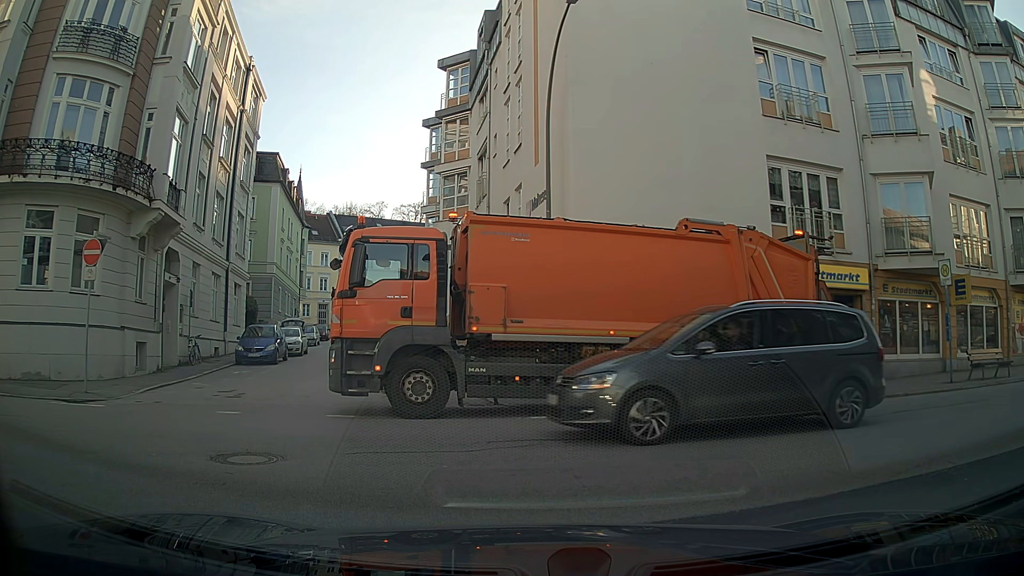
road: residential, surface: asphalt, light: Day
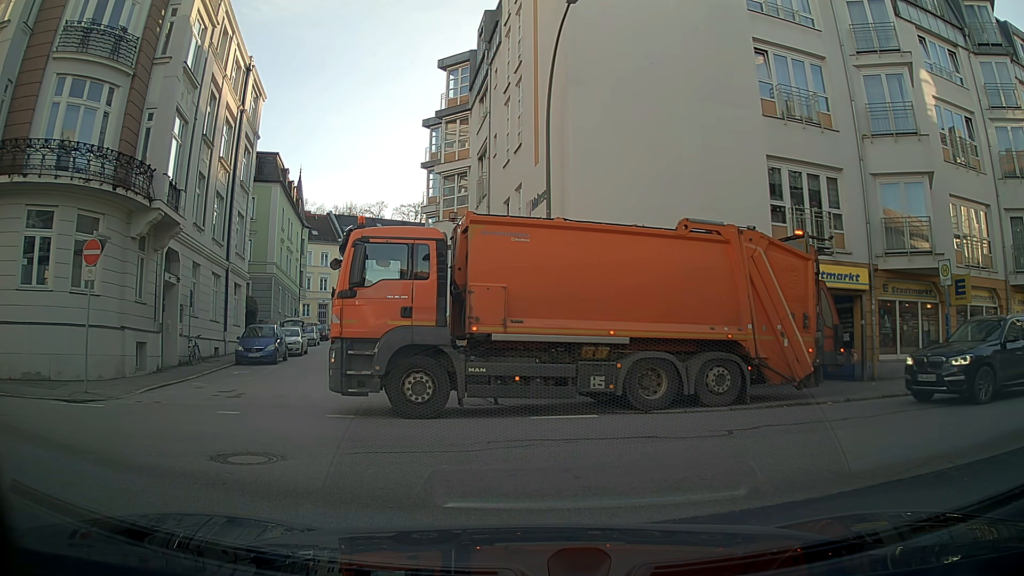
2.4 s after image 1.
(0.0, 0.0) m; 0°
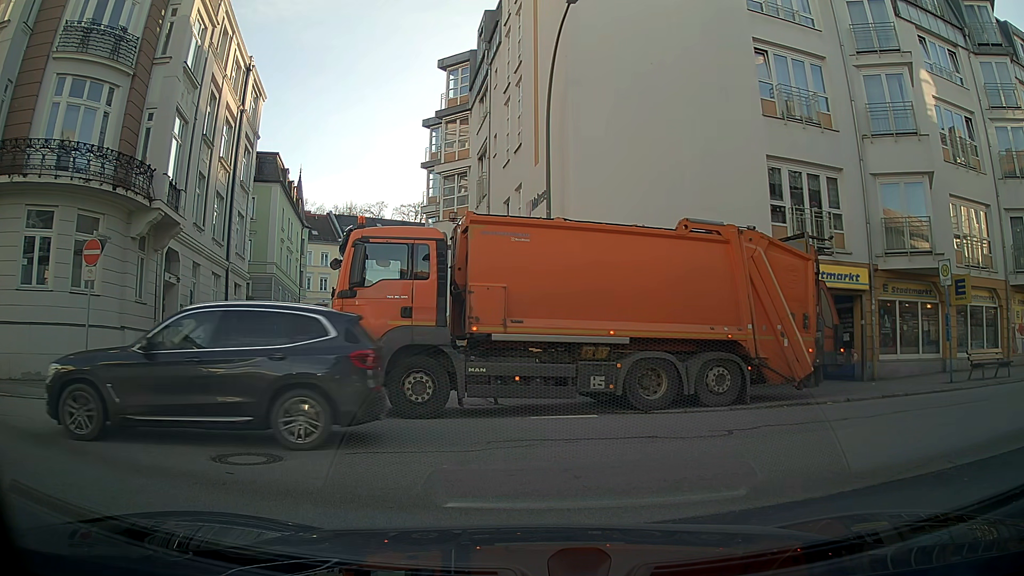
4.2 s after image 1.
(0.0, 0.0) m; 0°
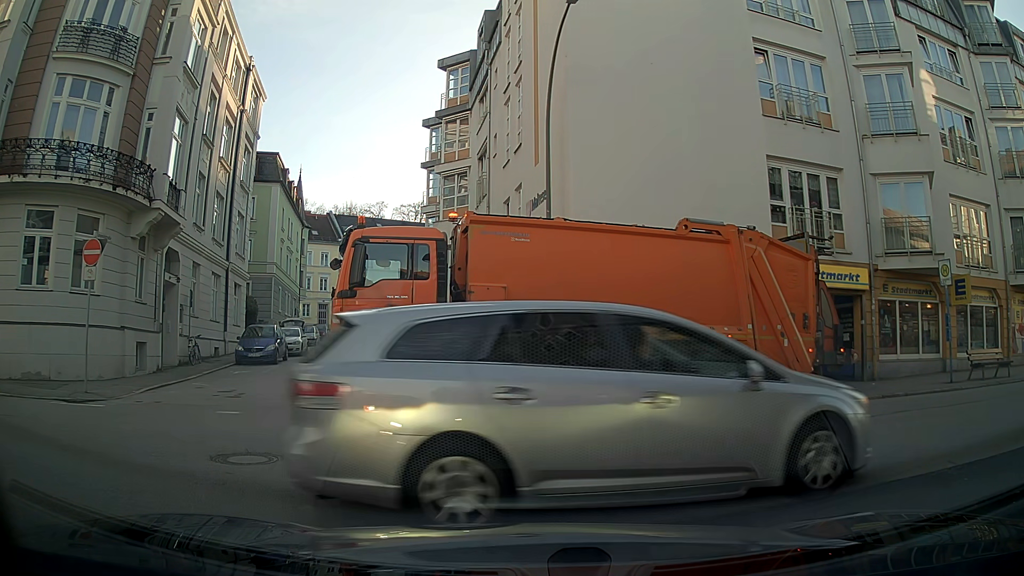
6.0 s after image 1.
(0.0, 0.0) m; 0°
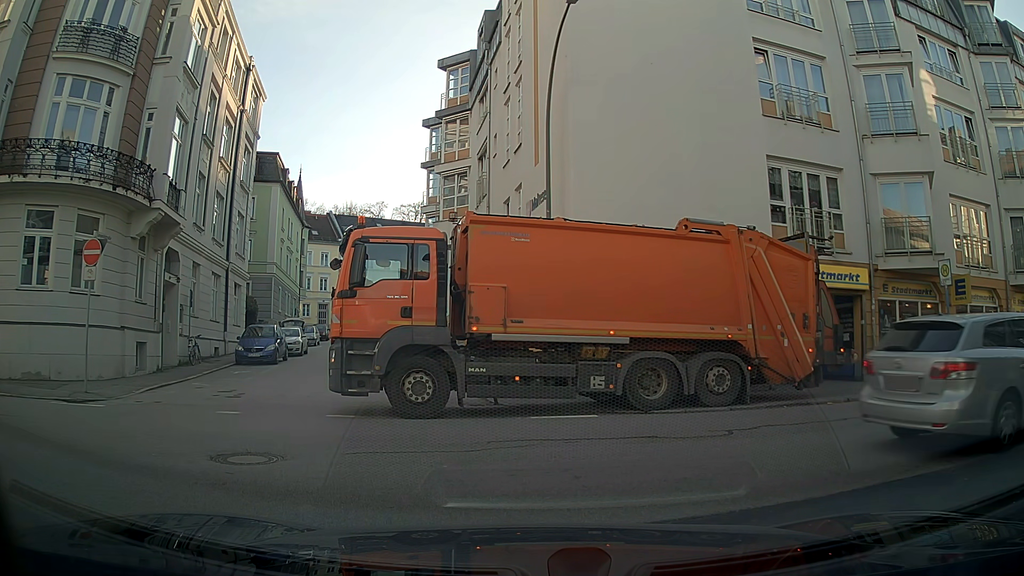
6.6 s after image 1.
(0.0, 0.0) m; 0°
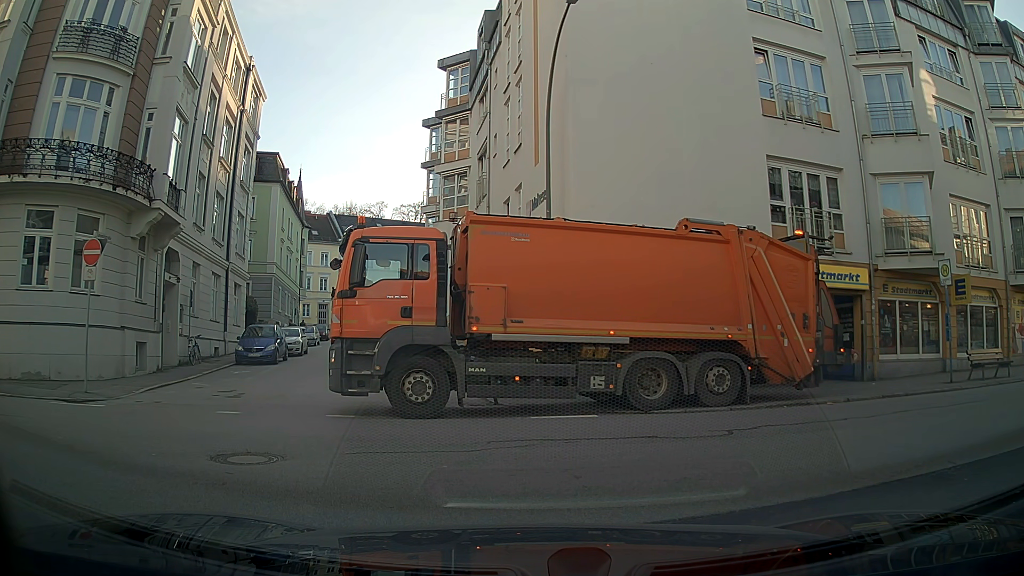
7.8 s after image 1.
(0.0, 0.0) m; 0°
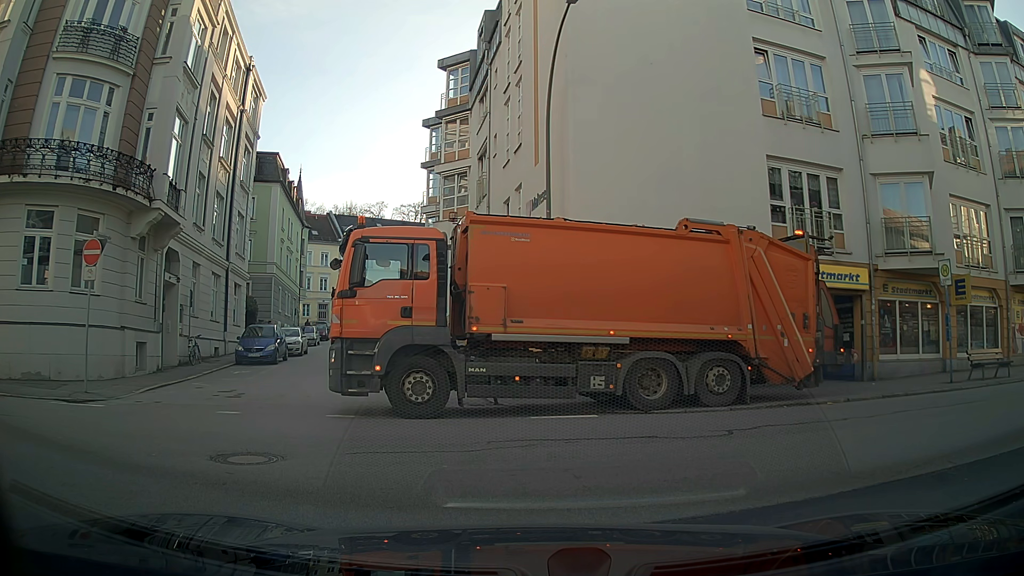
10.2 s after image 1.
(0.0, 0.0) m; 0°
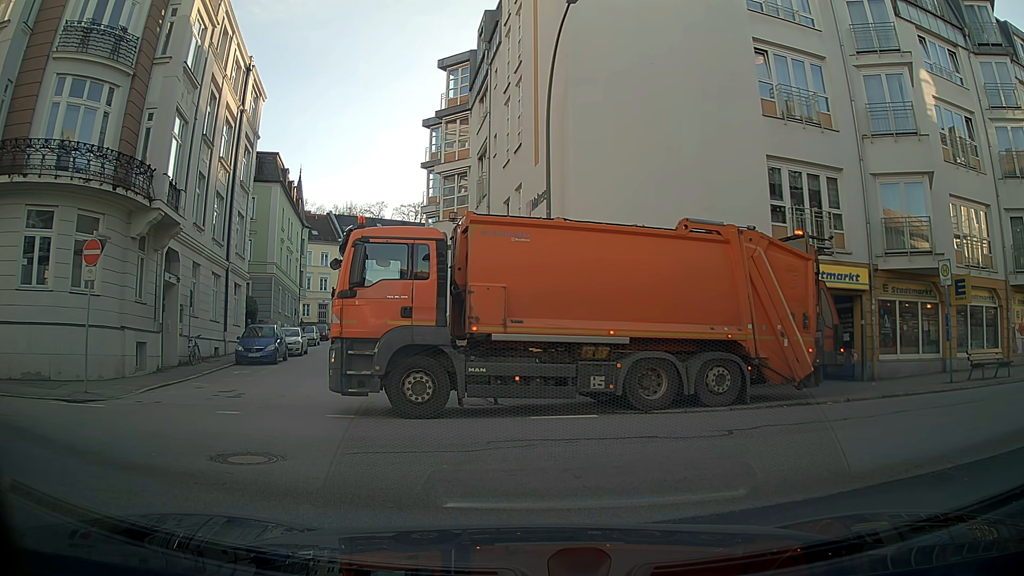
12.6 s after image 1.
(0.0, 0.0) m; 0°
(-6, +7) (-16, +8) (-26, +7) (-36, +6) (-46, +5) (-56, +4) (-66, +3) (-75, 0) (-77, -9) (-76, -19) m
